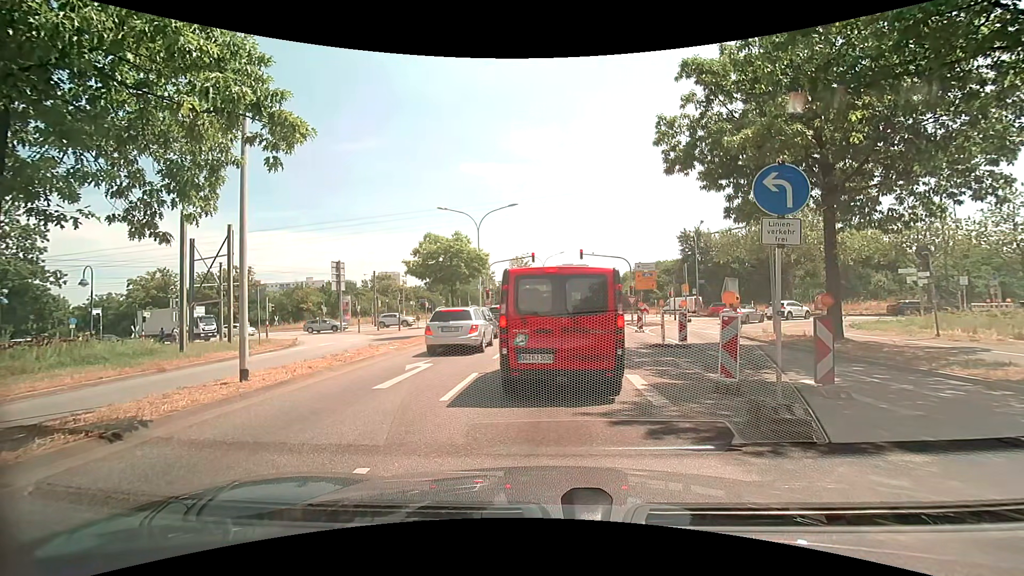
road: secondary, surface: asphalt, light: Day
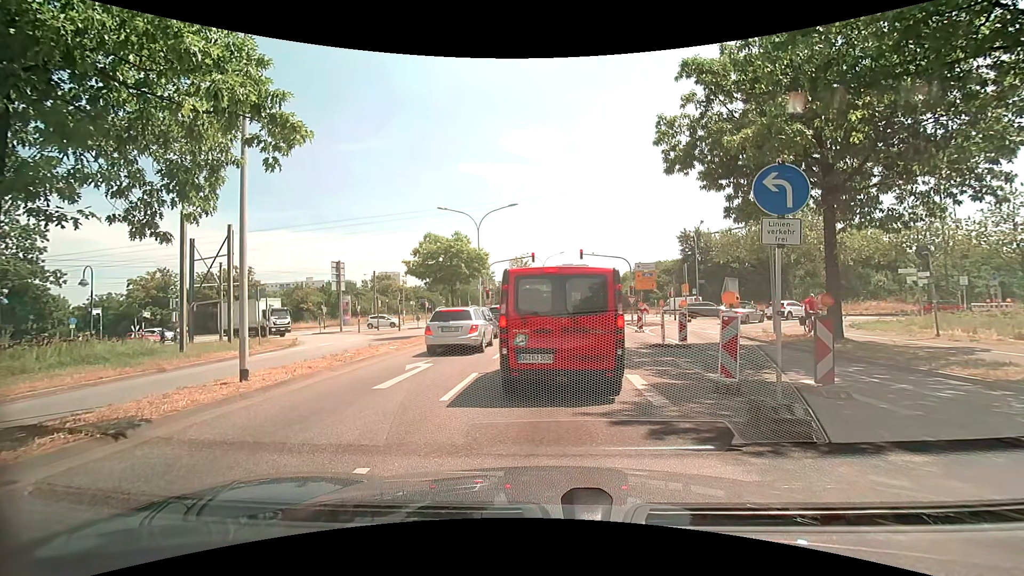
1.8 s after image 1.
(0.0, 0.0) m; 0°
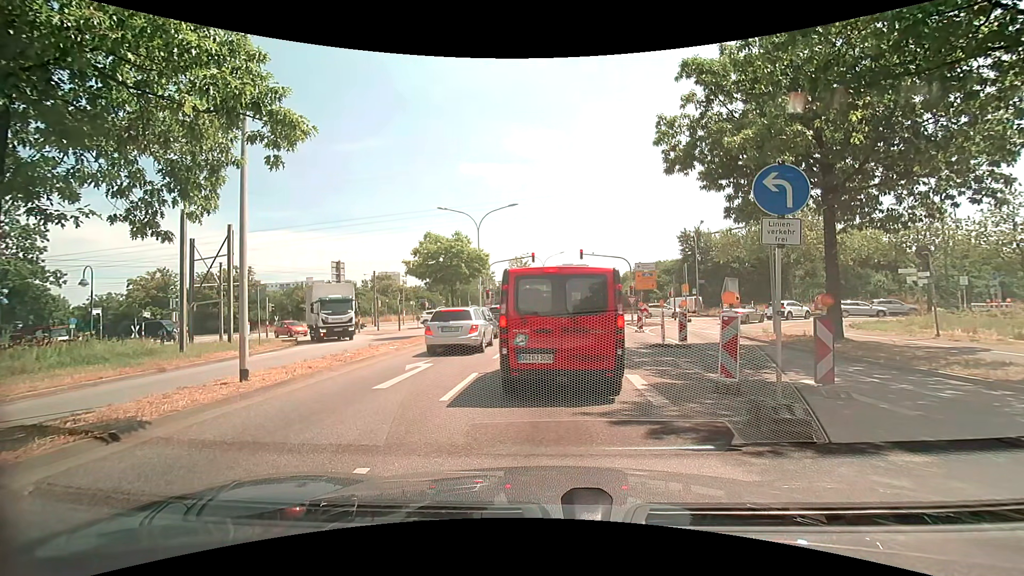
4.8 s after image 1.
(0.0, 0.0) m; 0°
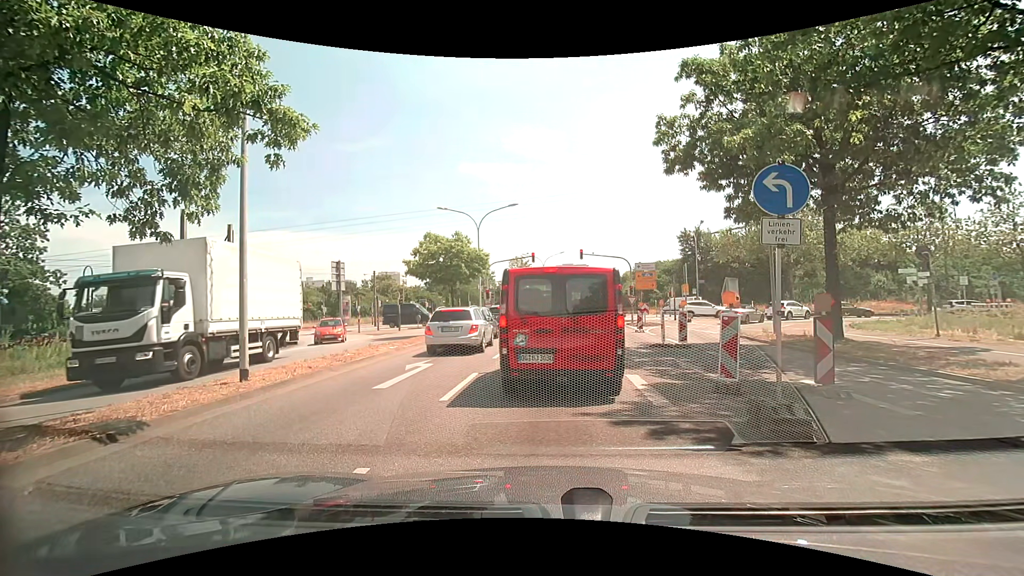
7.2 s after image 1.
(0.0, 0.0) m; 0°
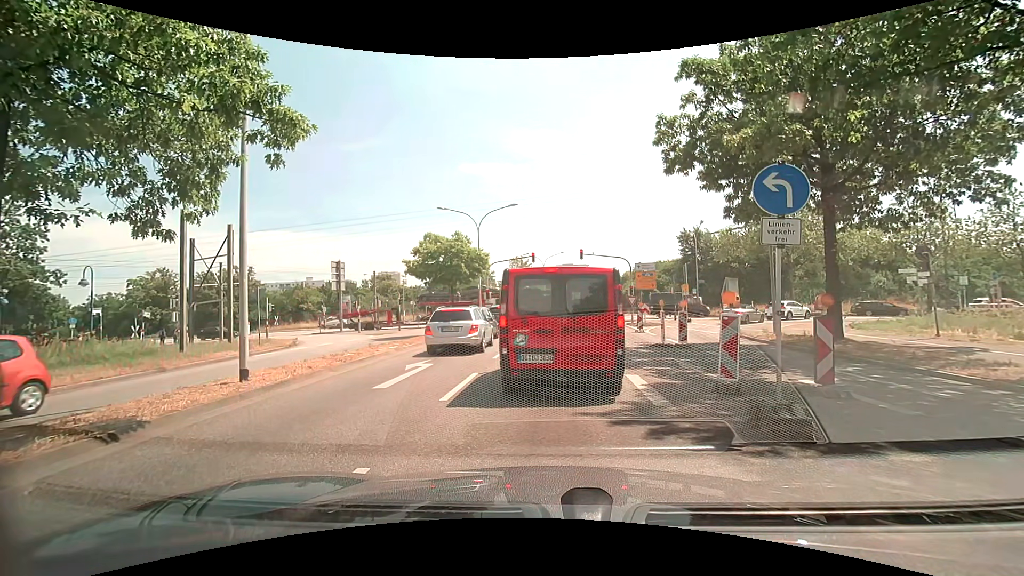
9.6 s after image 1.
(0.0, 0.0) m; 0°
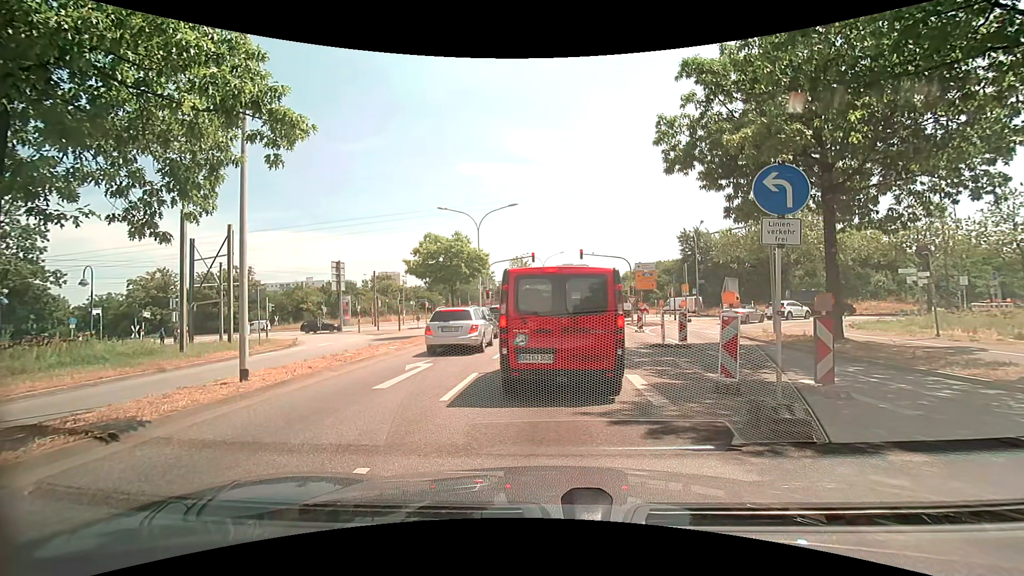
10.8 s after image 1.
(0.0, 0.0) m; 0°
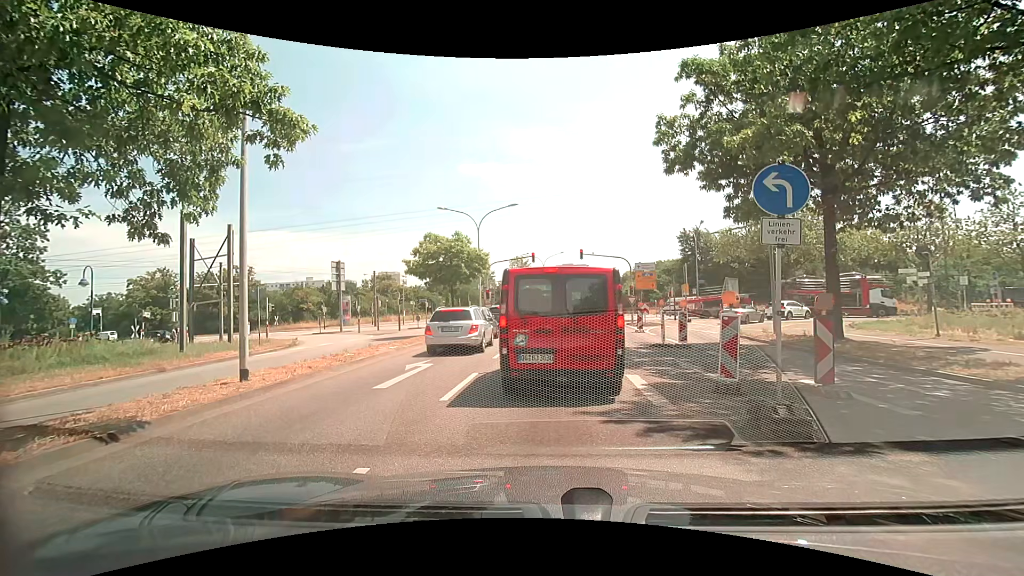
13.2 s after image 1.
(0.0, 0.0) m; 0°
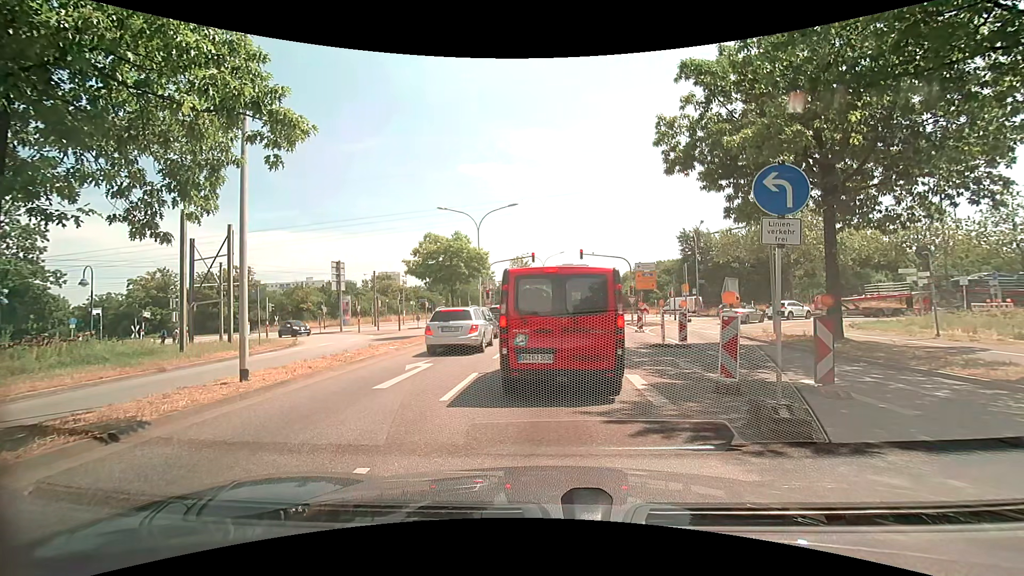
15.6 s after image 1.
(0.0, 0.0) m; 0°
(0, +10) (0, +20) (0, +30) (+1, +40) (+1, +50) (-2, +60) (-7, +68) (-16, +72) (-26, +74) (-36, +75) m
